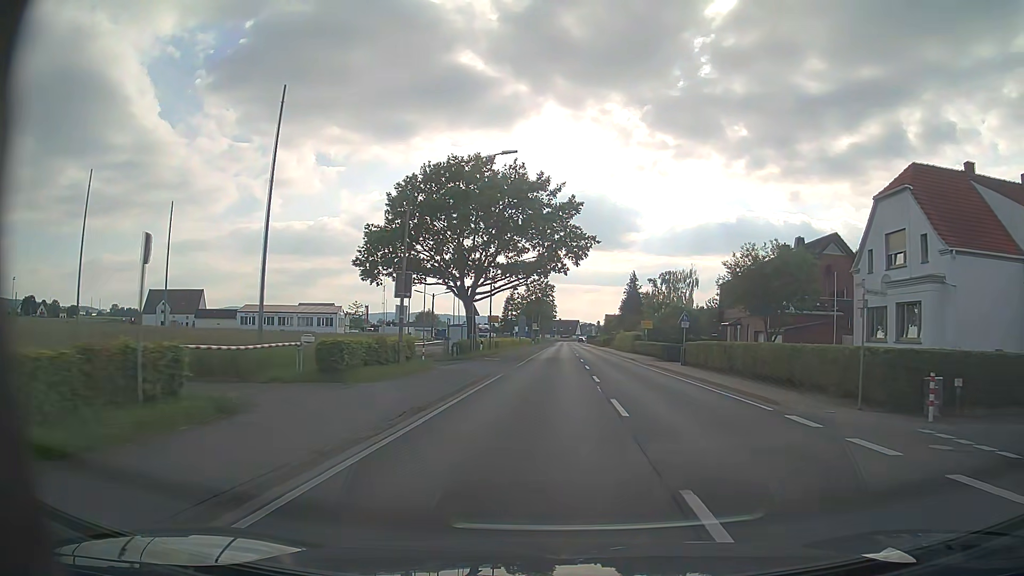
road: primary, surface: asphalt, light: Day
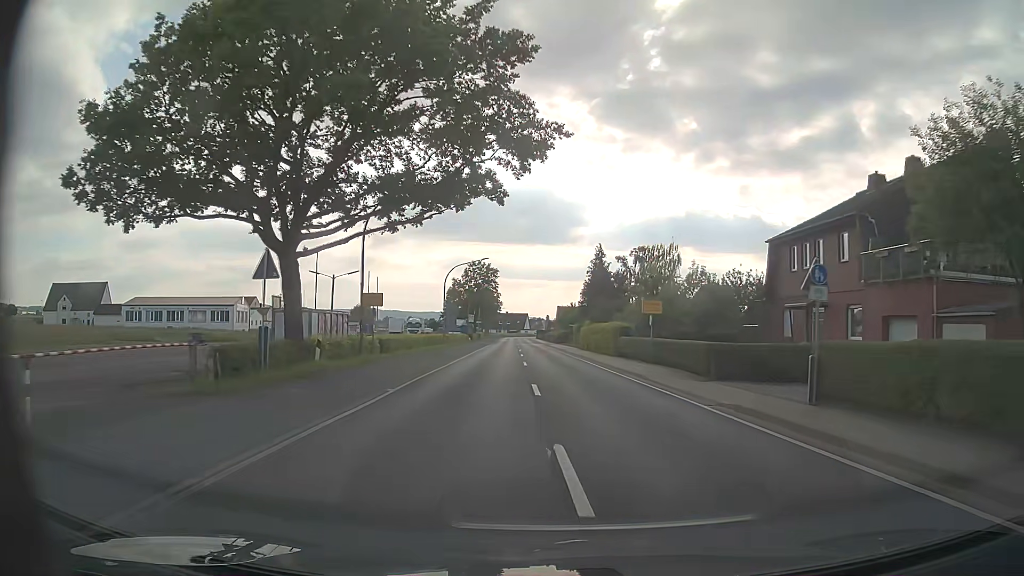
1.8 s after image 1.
(+1.0, +25.1) m; +4°
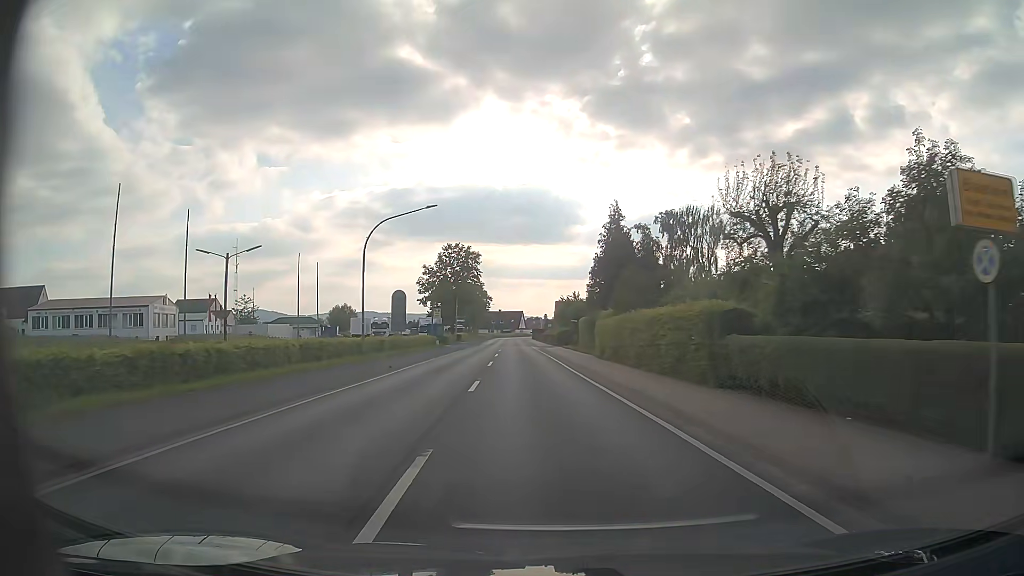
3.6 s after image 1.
(+0.3, +24.5) m; 0°
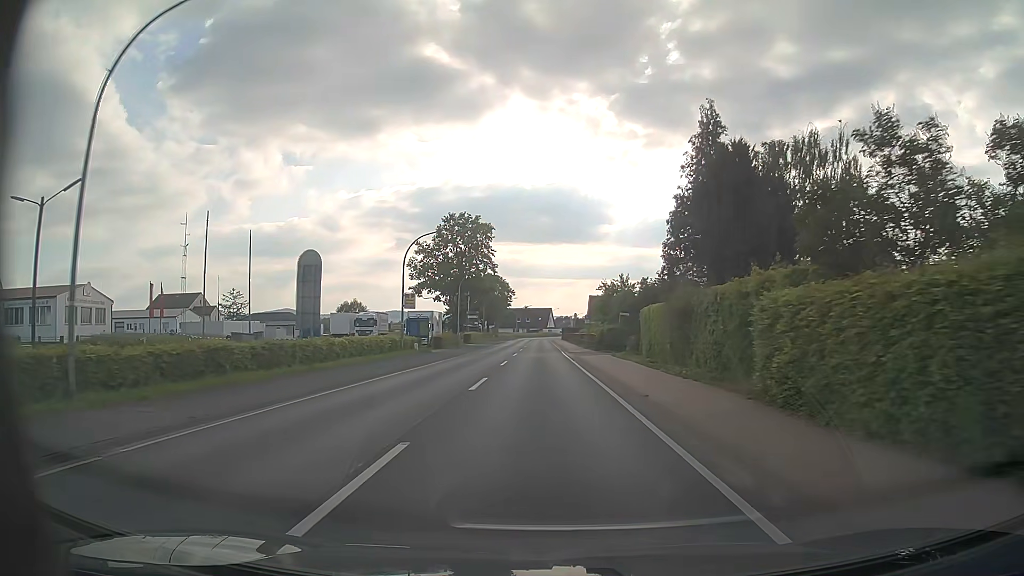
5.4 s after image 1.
(-0.7, +24.2) m; -3°
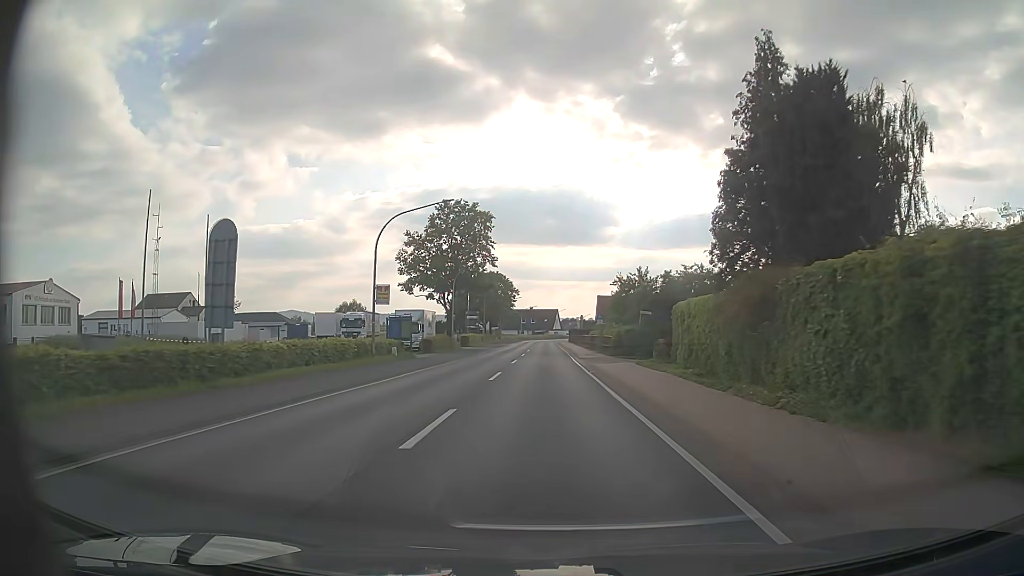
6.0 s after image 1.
(0.0, +8.0) m; -1°
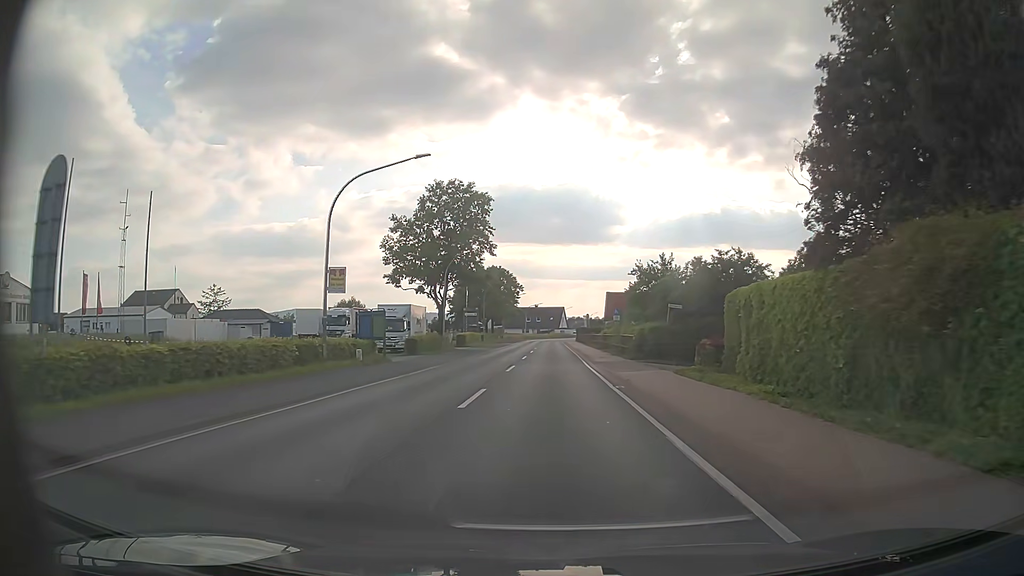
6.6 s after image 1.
(0.0, +8.0) m; 0°
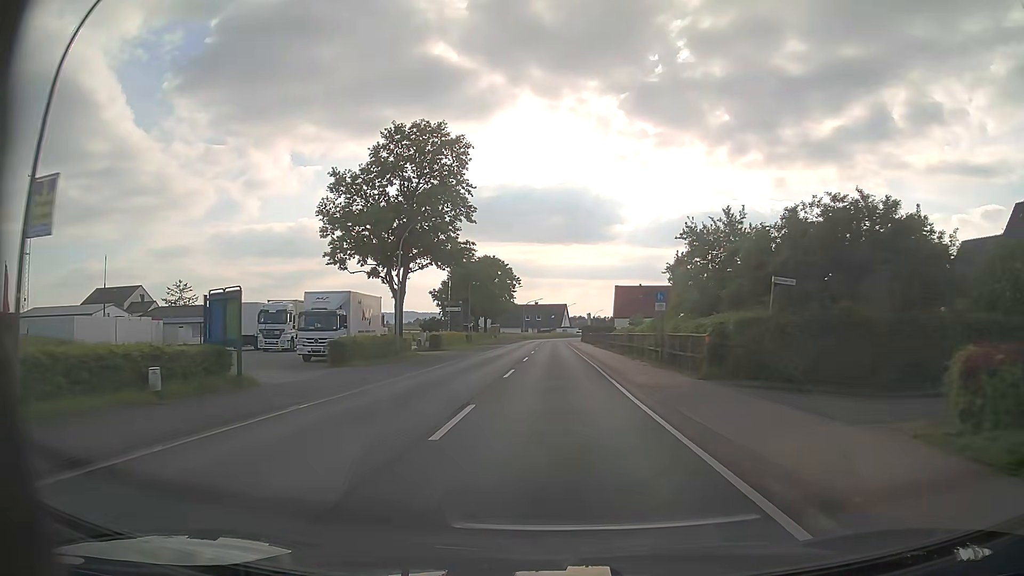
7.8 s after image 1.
(-0.1, +16.0) m; 0°
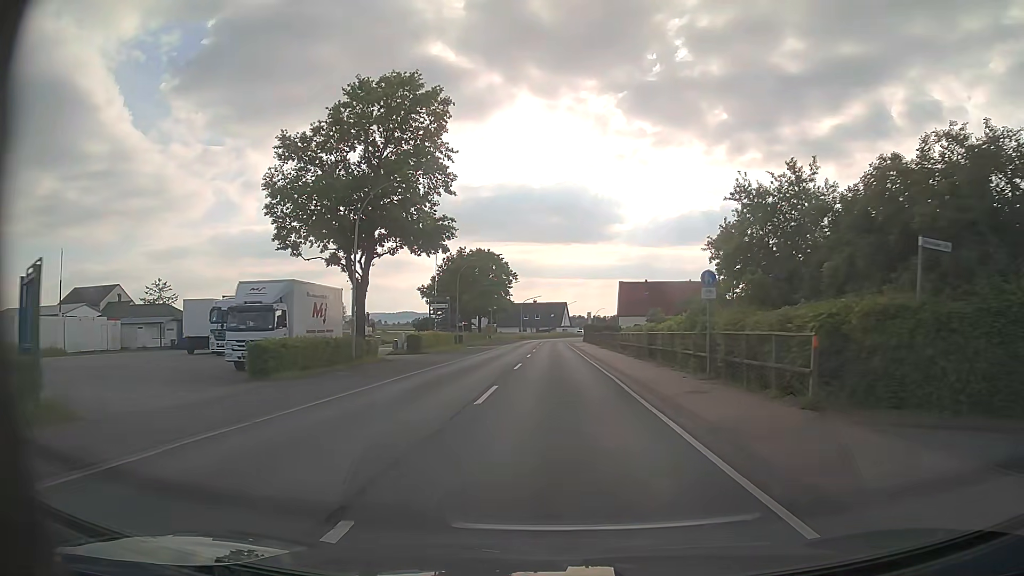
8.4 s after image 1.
(0.0, +8.0) m; 0°
(0, +10) (0, +20) (0, +30) (0, +40) (0, +50) (0, +60) (+1, +70) (+1, +80) (+1, +90) (+2, +100) m
